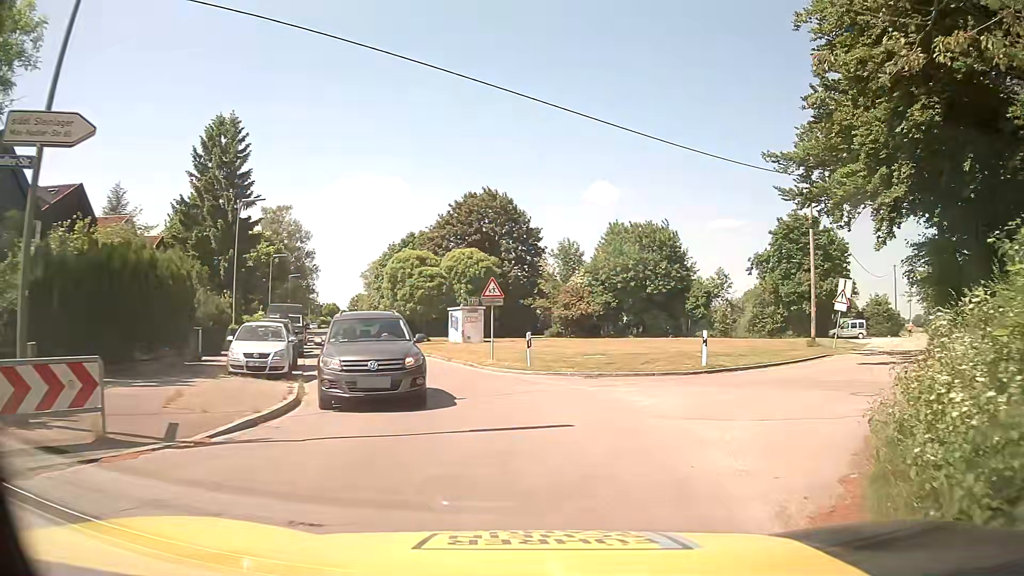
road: residential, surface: asphalt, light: Day
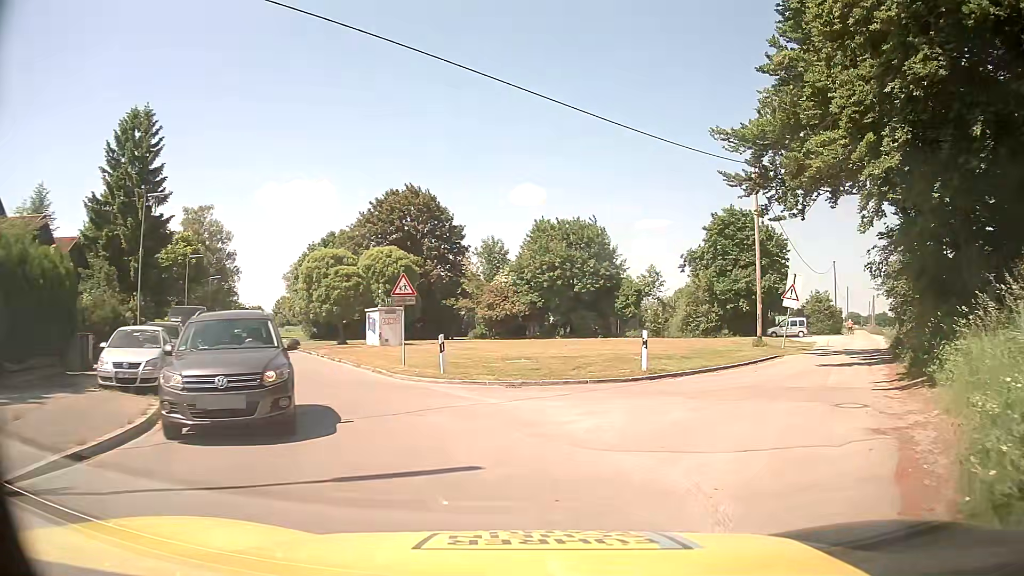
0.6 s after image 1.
(+0.1, +2.8) m; +8°
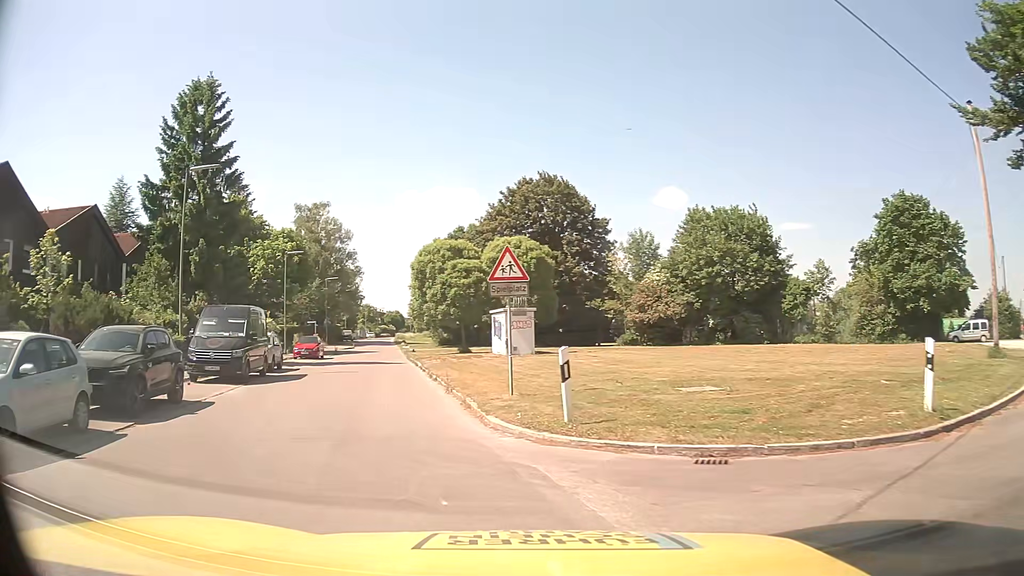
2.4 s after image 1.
(-0.5, +8.8) m; -13°
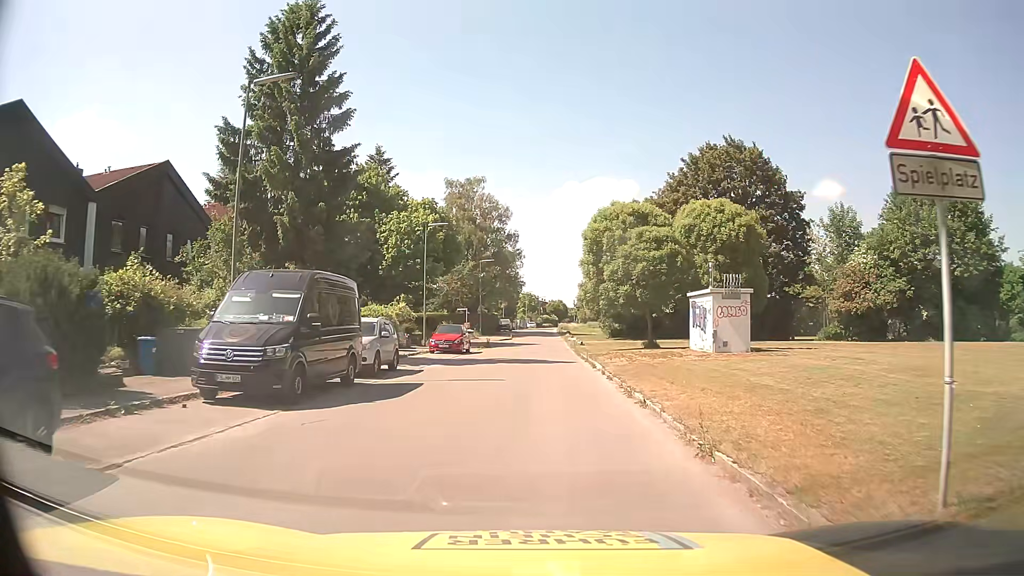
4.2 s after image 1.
(-1.6, +9.8) m; -14°
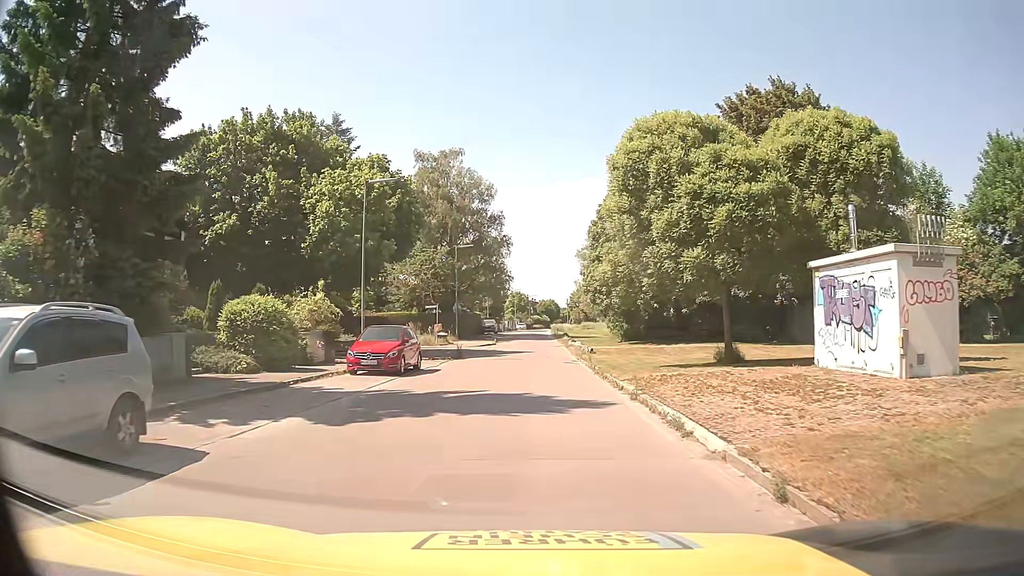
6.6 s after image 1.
(+0.3, +15.1) m; +1°
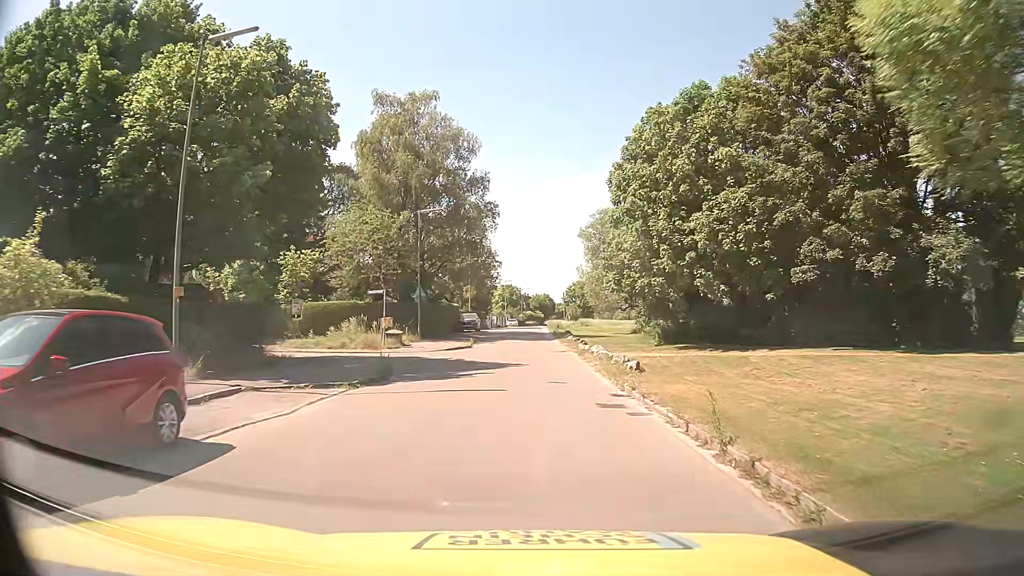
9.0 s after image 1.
(+0.3, +17.1) m; +1°
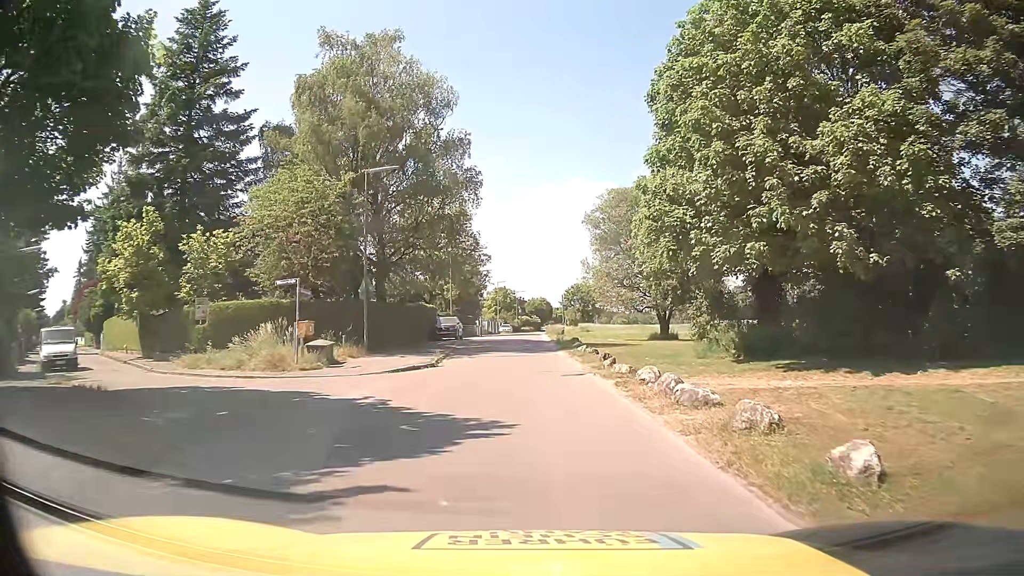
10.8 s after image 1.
(0.0, +13.2) m; 0°
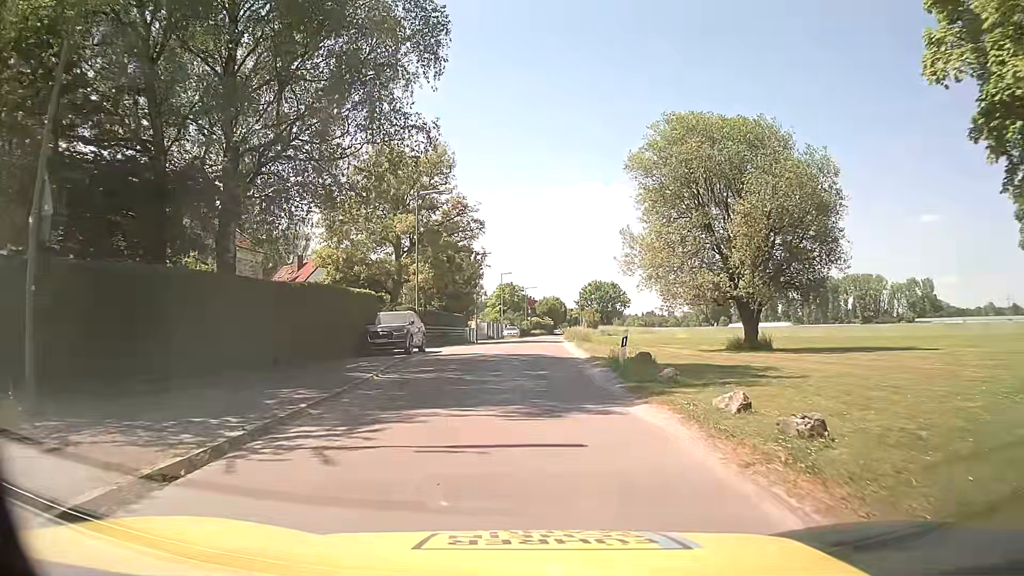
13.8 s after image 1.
(0.0, +22.2) m; 0°
